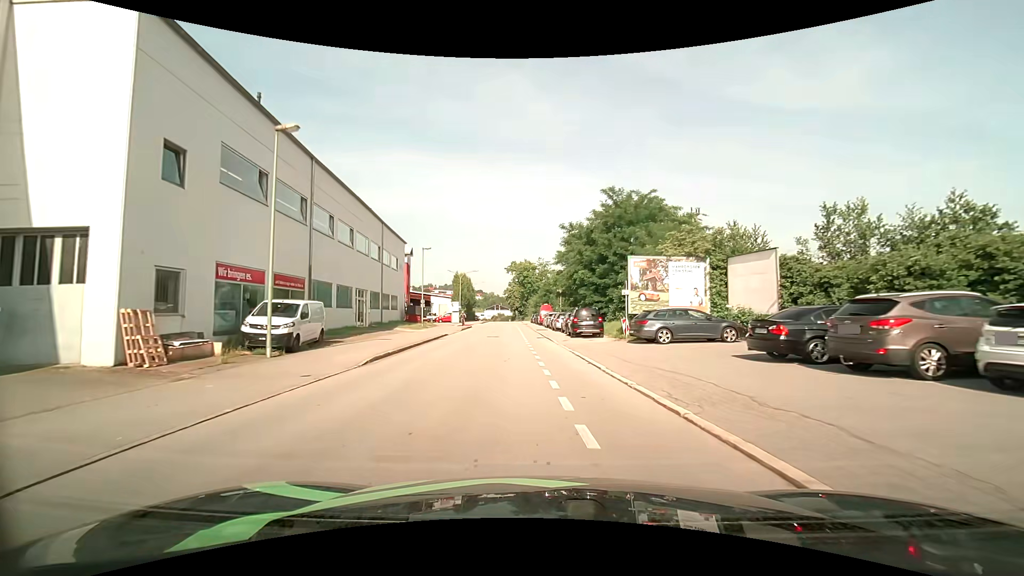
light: Day
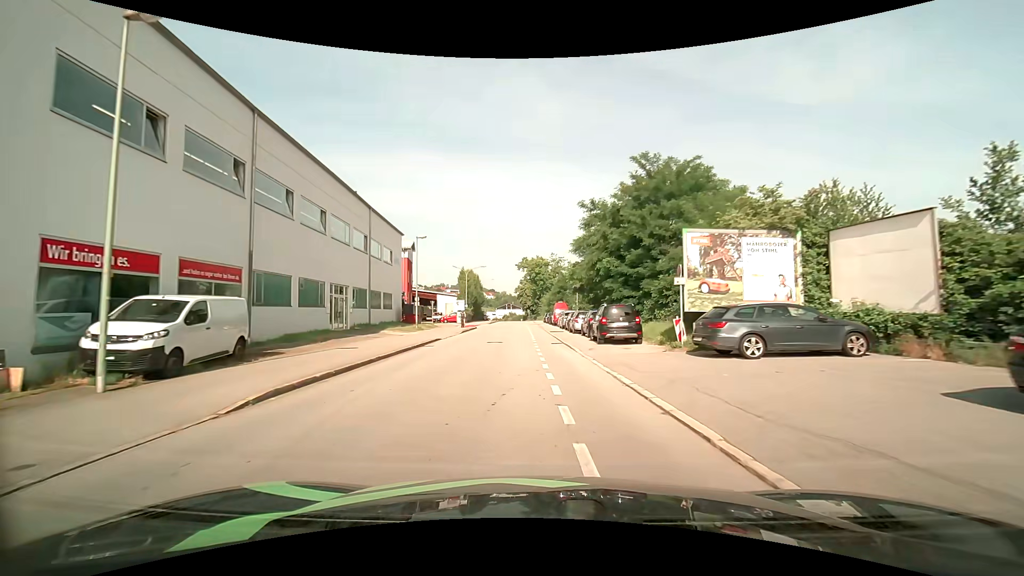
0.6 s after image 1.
(-0.1, +7.0) m; -1°
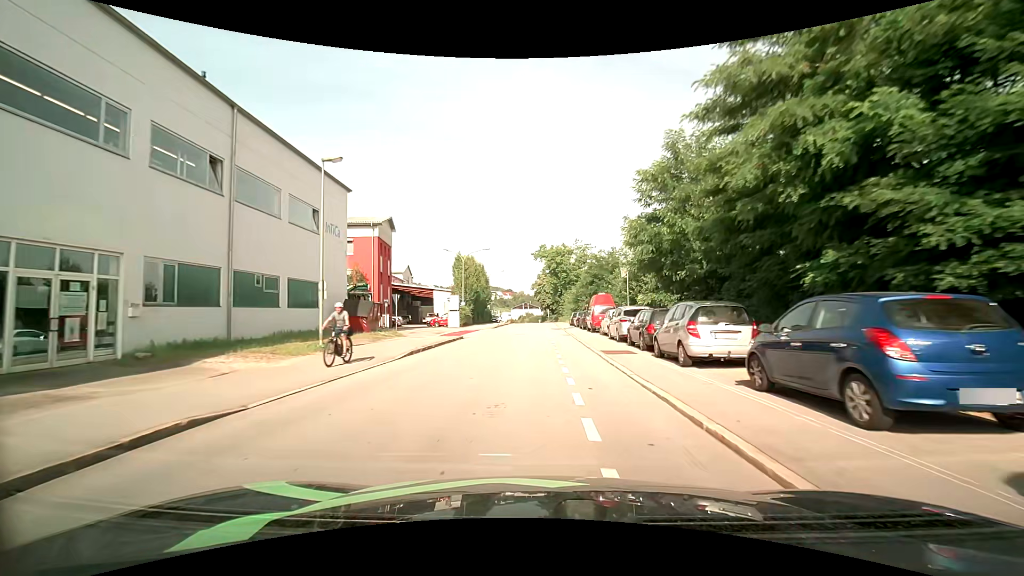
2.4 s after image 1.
(-0.7, +21.1) m; -2°
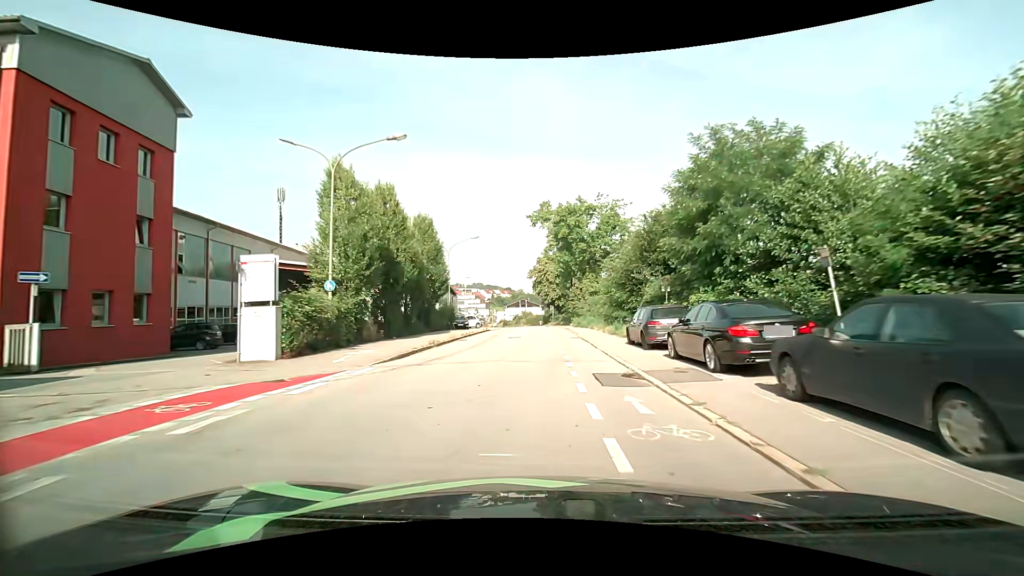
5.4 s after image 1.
(-0.3, +35.7) m; 0°
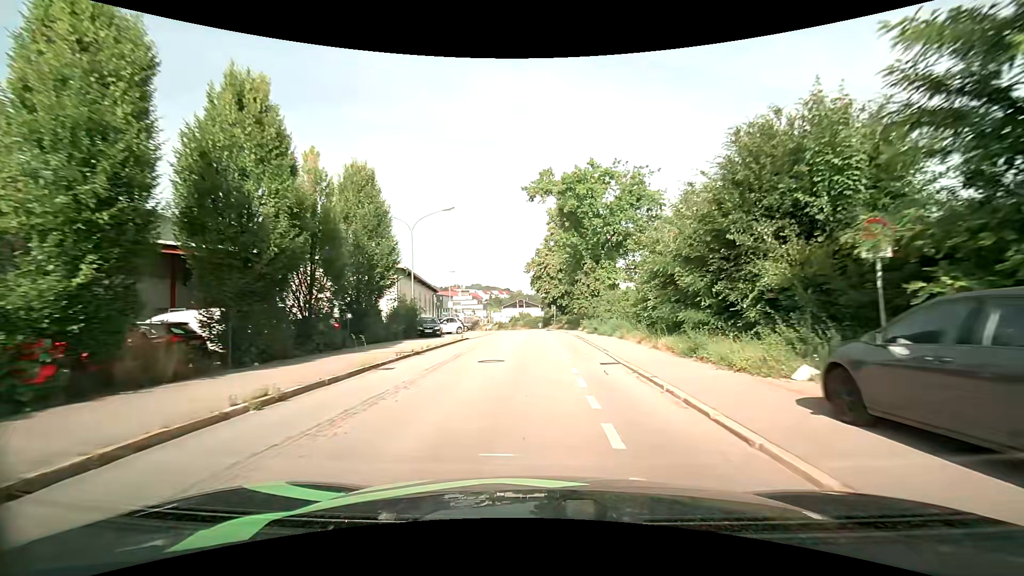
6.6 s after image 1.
(0.0, +13.5) m; 0°
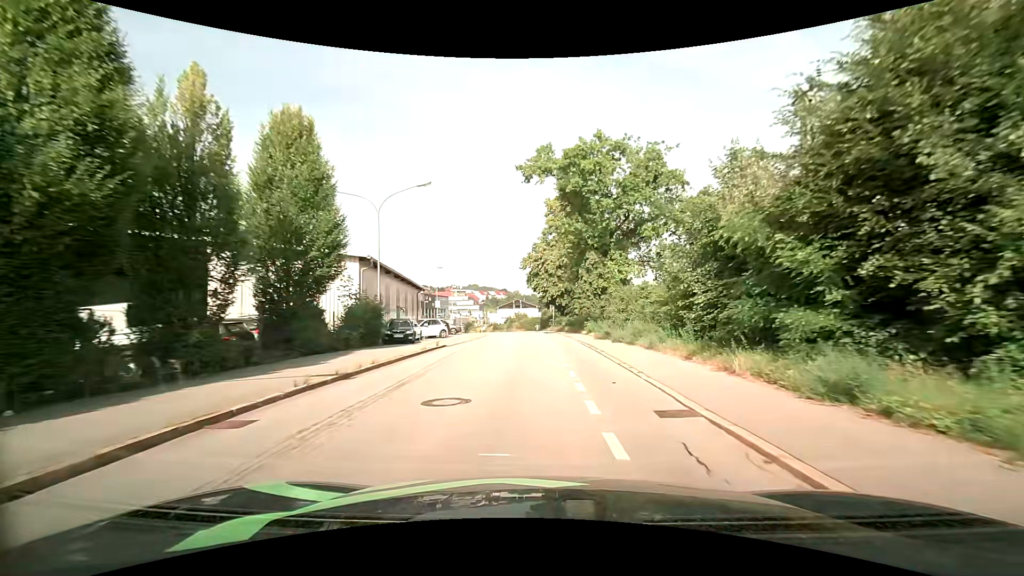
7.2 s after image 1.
(0.0, +6.6) m; 0°
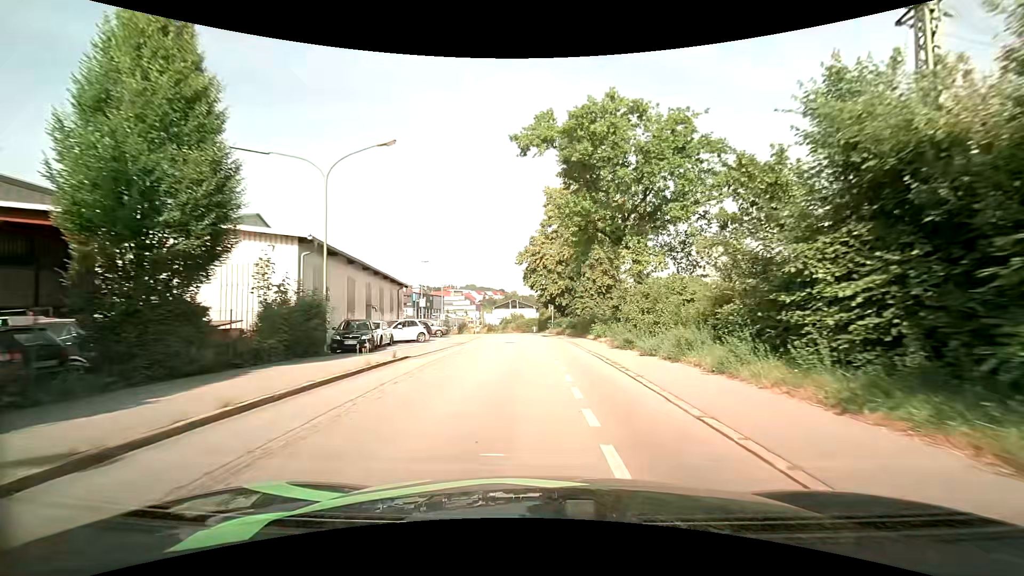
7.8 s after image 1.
(0.0, +6.6) m; 0°
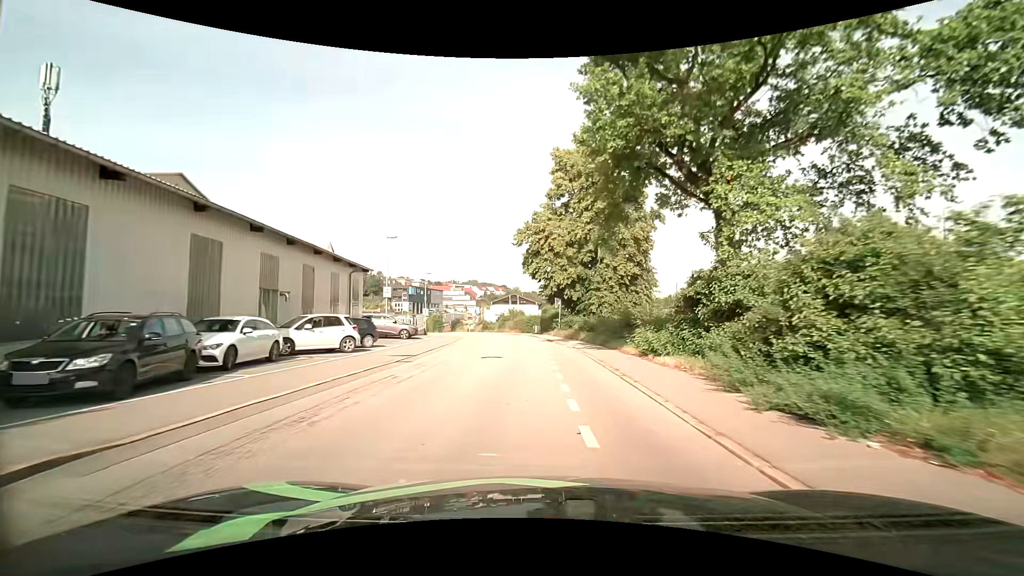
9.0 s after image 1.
(-0.1, +13.2) m; 0°
(0, +10) (0, +20) (-1, +30) (-2, +40) (-3, +50) (-5, +60) (-7, +69) (-10, +79) (-13, +89) (-17, +98) m
